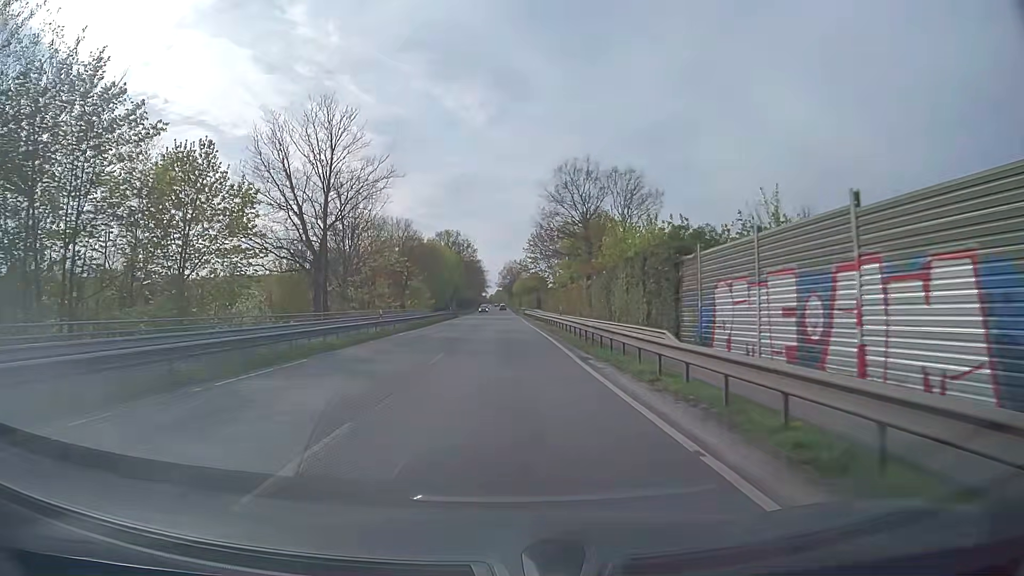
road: primary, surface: asphalt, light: Day
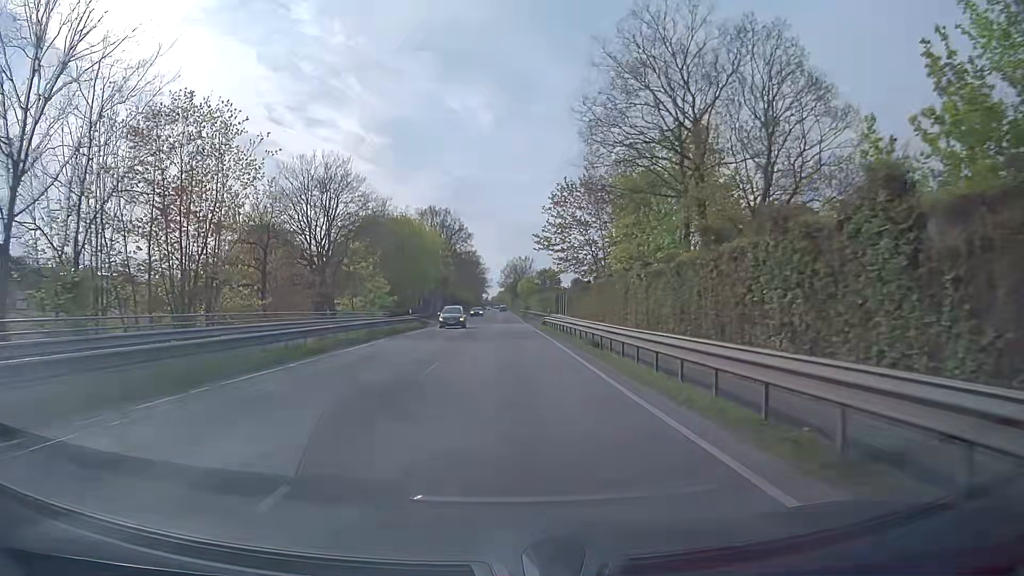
(0.0, +39.1) m; 0°
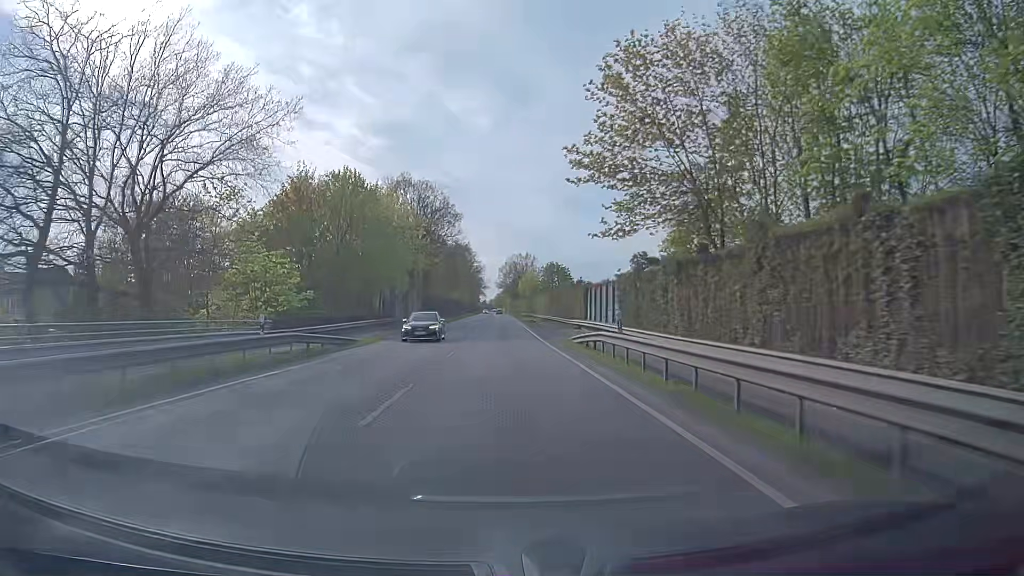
(+0.1, +29.3) m; 0°
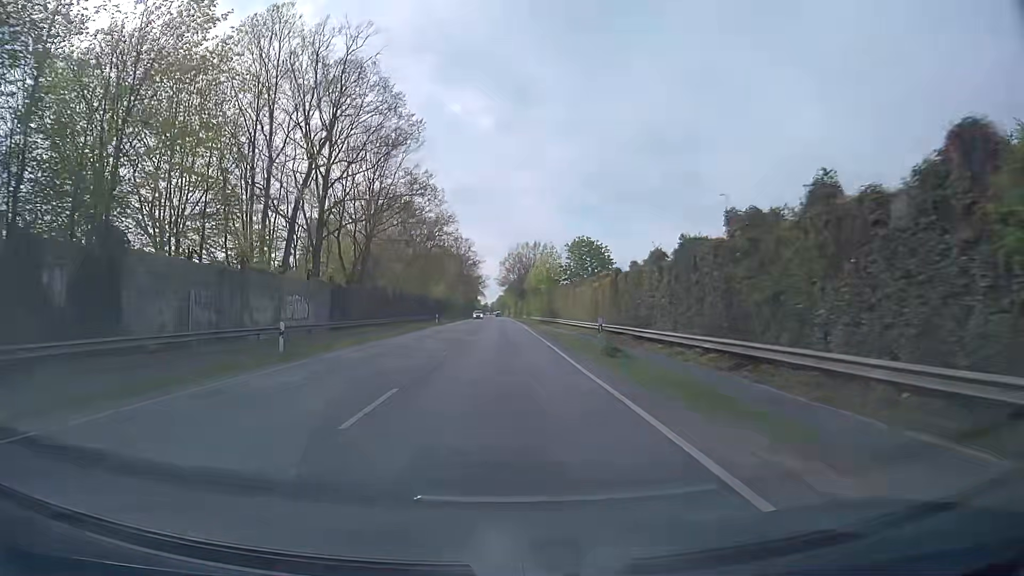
(+0.2, +48.6) m; 0°
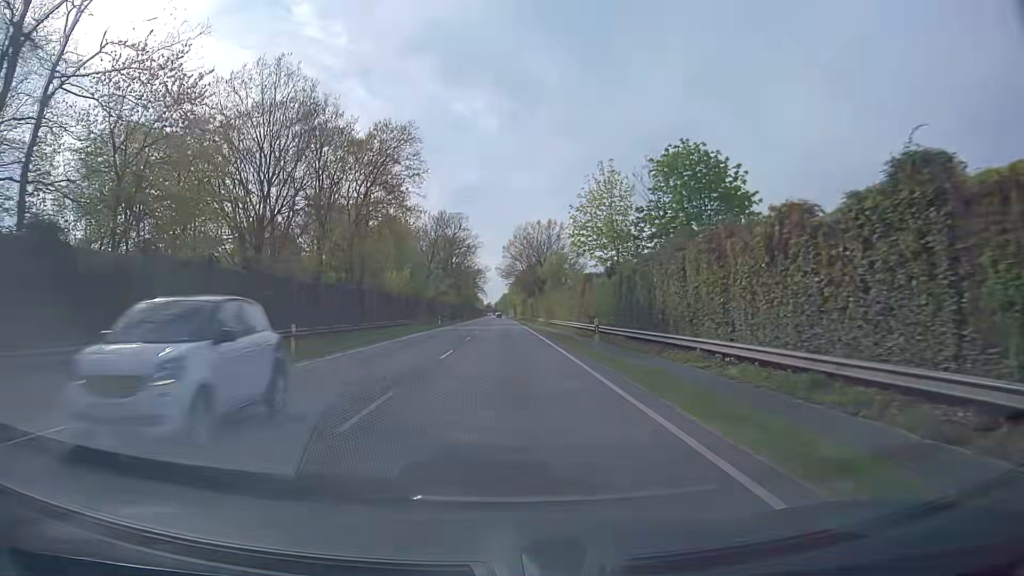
(-0.1, +48.5) m; 0°
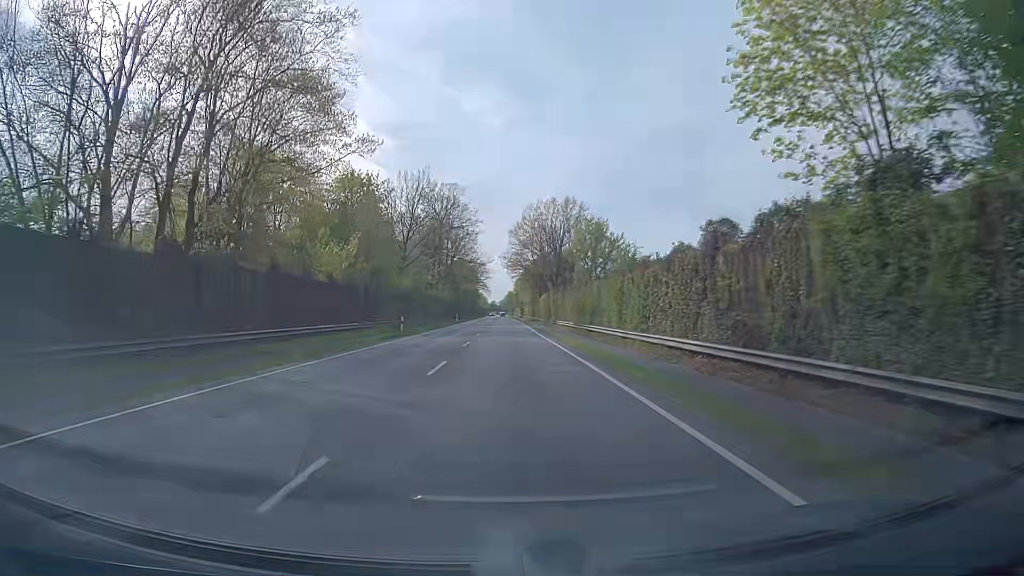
(-0.2, +29.3) m; -1°
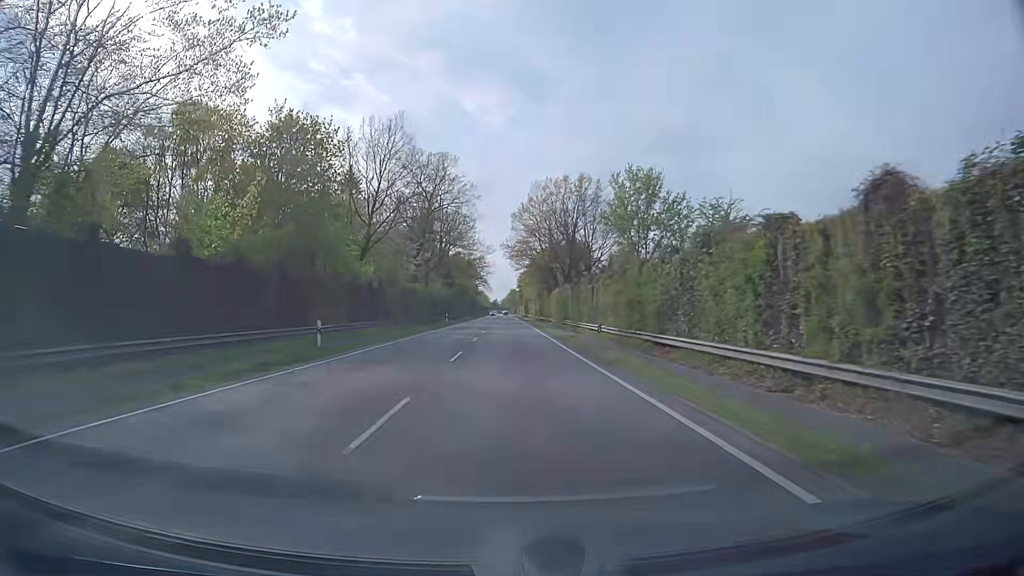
(-0.1, +19.6) m; 0°
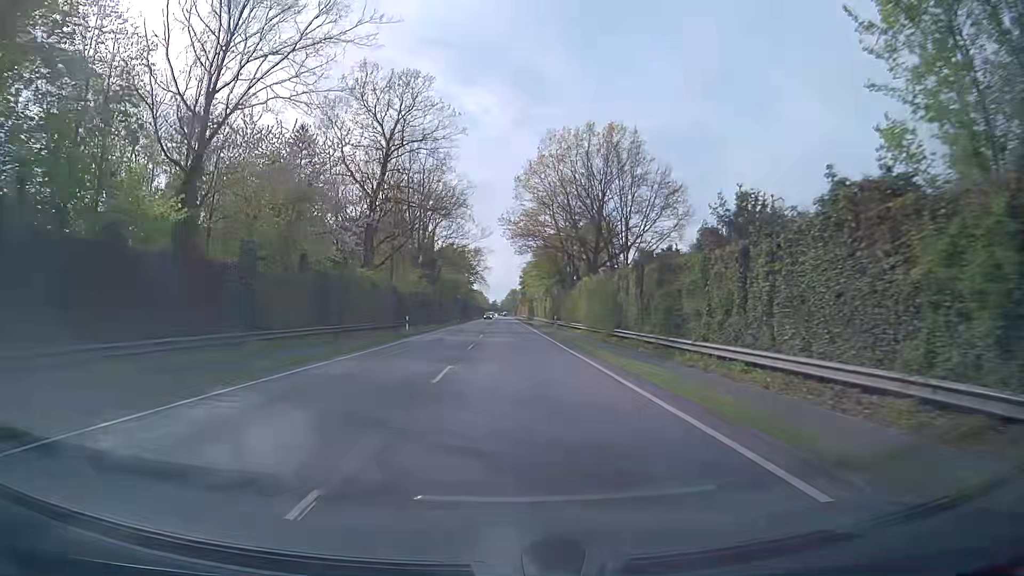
(0.0, +29.7) m; 0°
(0, +10) (0, +20) (0, +30) (0, +40) (0, +50) (0, +60) (0, +70) (0, +80) (0, +90) (0, +100) m
